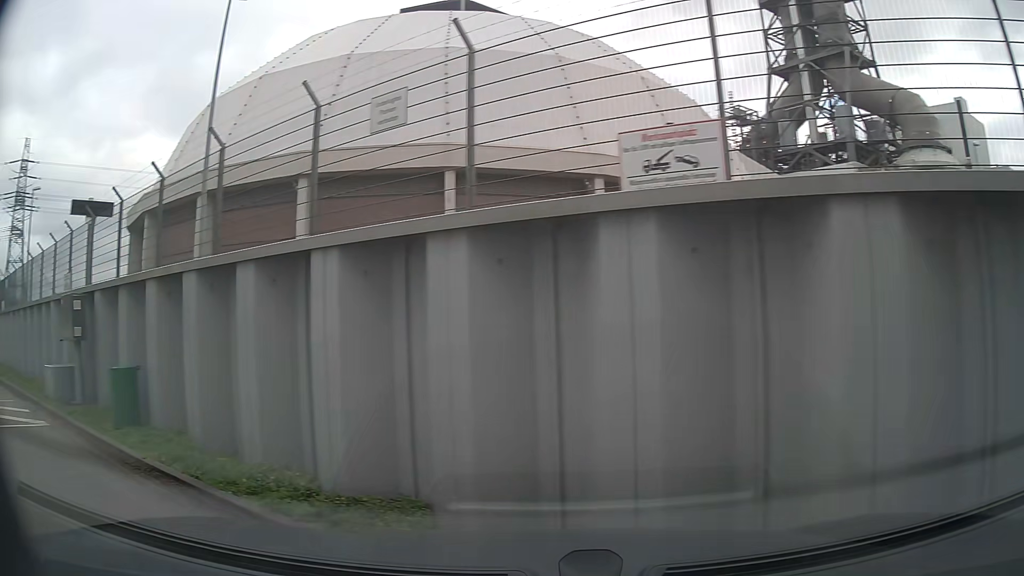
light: Day
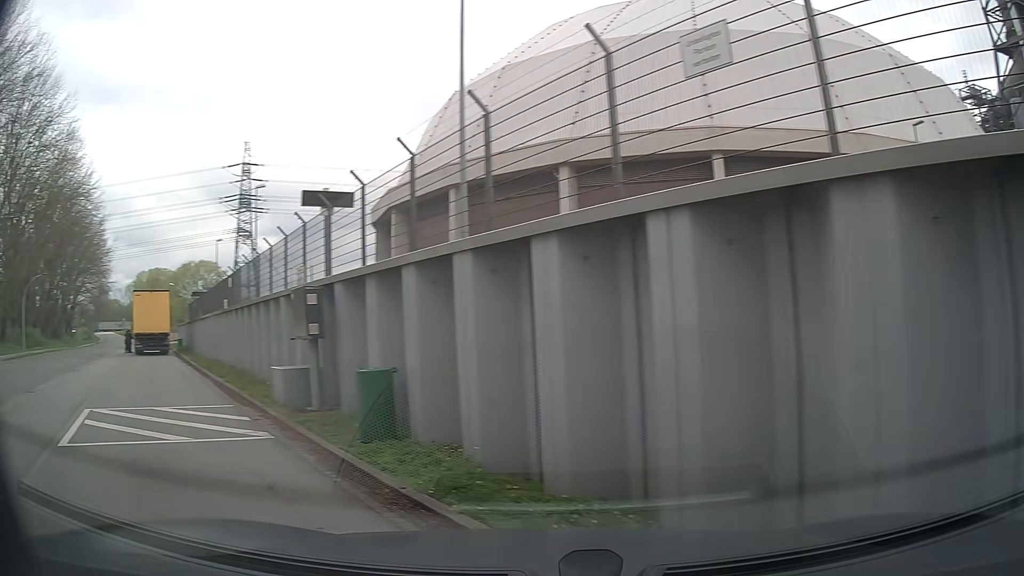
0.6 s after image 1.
(-0.3, +1.7) m; -21°
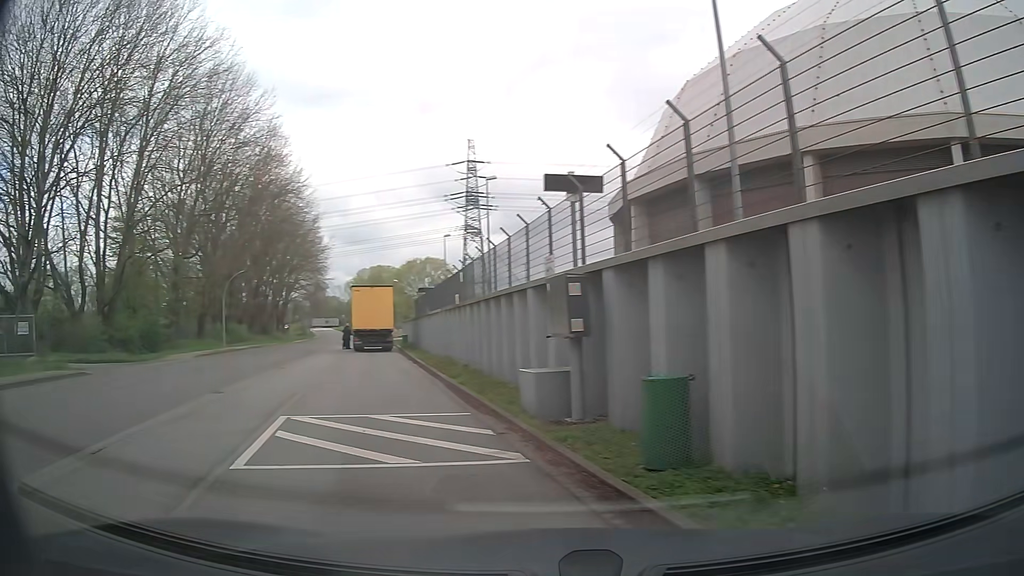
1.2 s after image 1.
(-0.3, +1.8) m; -22°
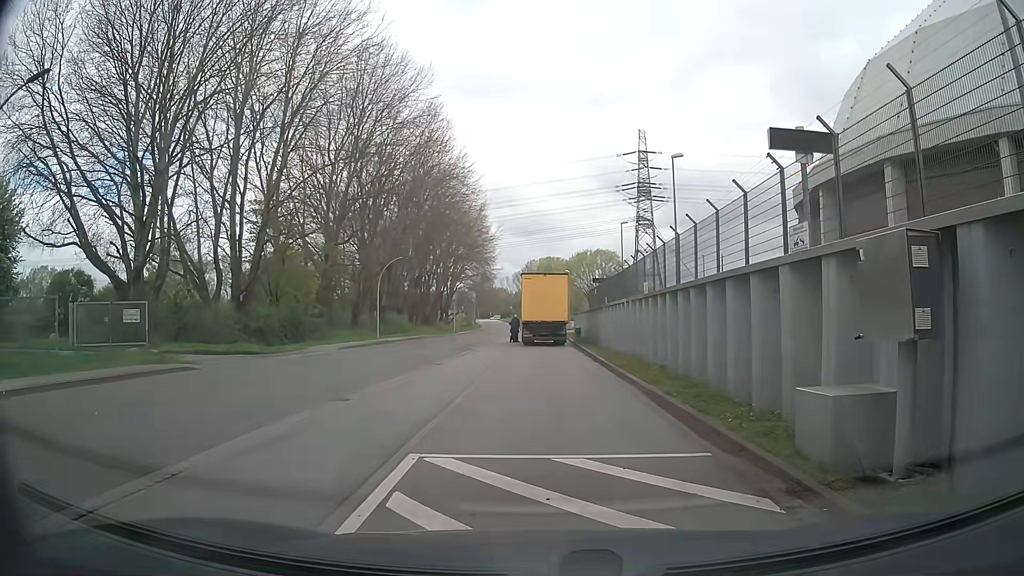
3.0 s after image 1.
(-0.7, +3.6) m; -14°
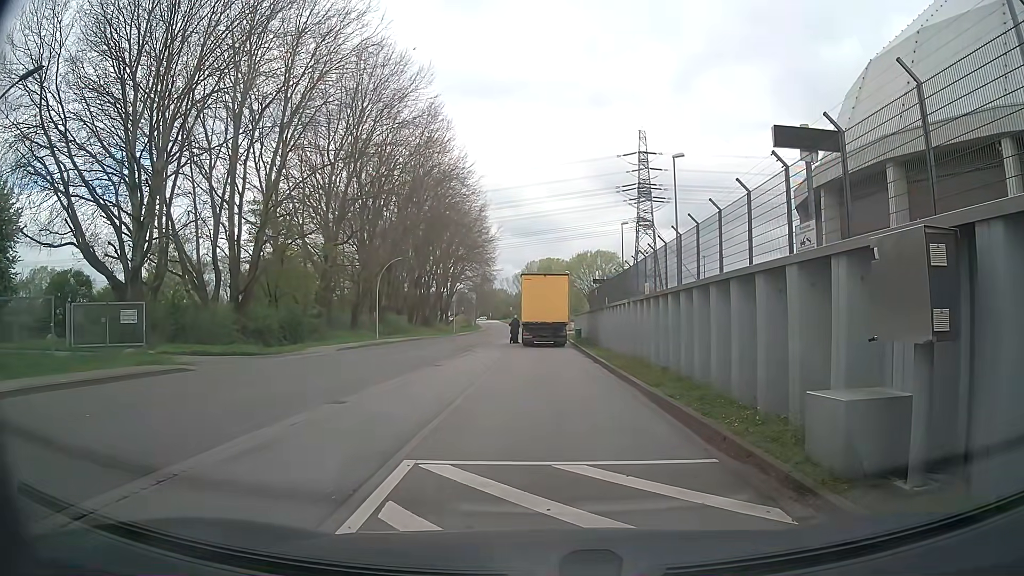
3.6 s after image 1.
(0.0, +0.3) m; 0°
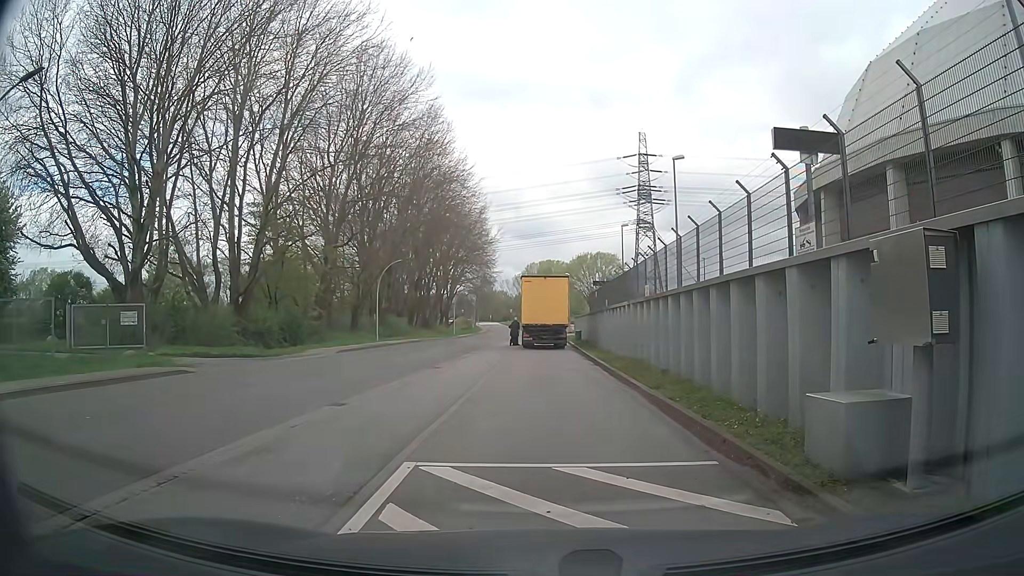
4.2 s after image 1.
(0.0, 0.0) m; 0°
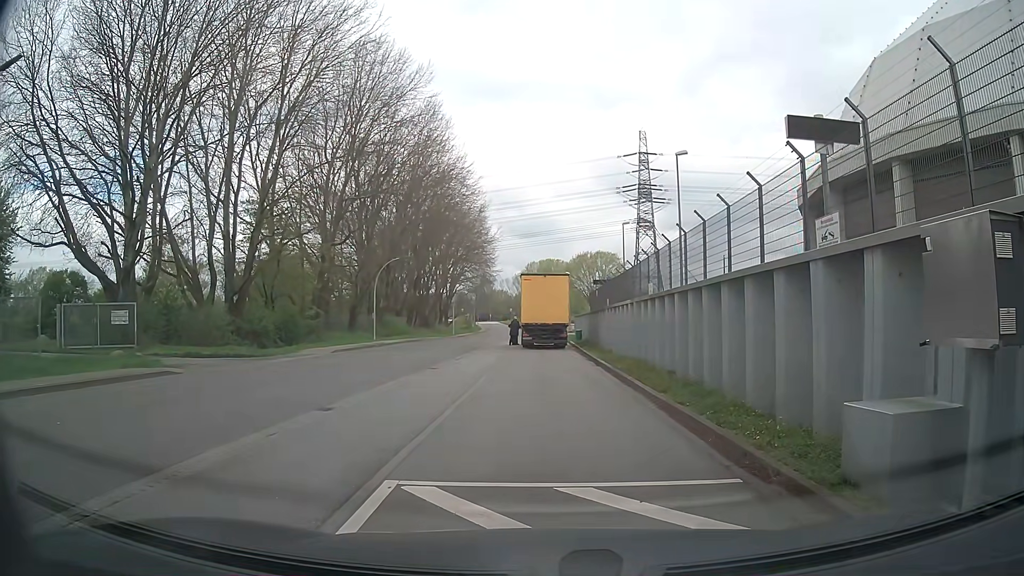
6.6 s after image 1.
(0.0, +0.8) m; 0°
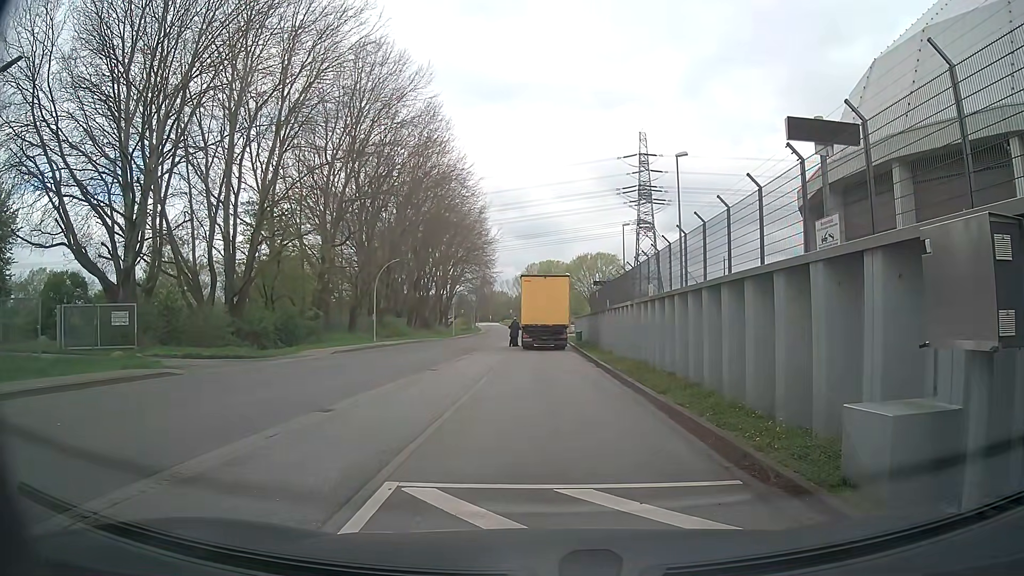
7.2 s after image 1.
(0.0, 0.0) m; 0°
